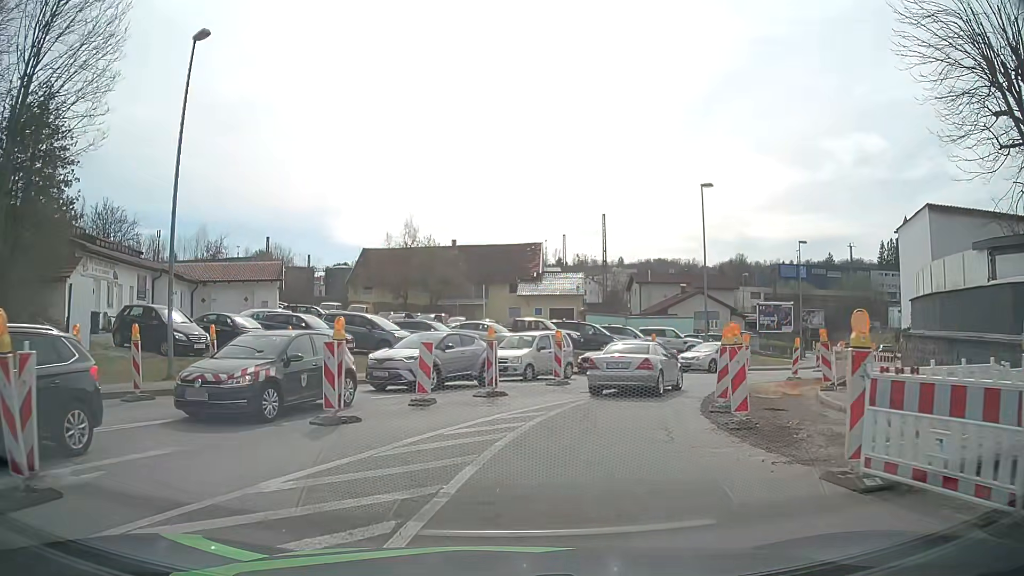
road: tertiary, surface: asphalt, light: Day
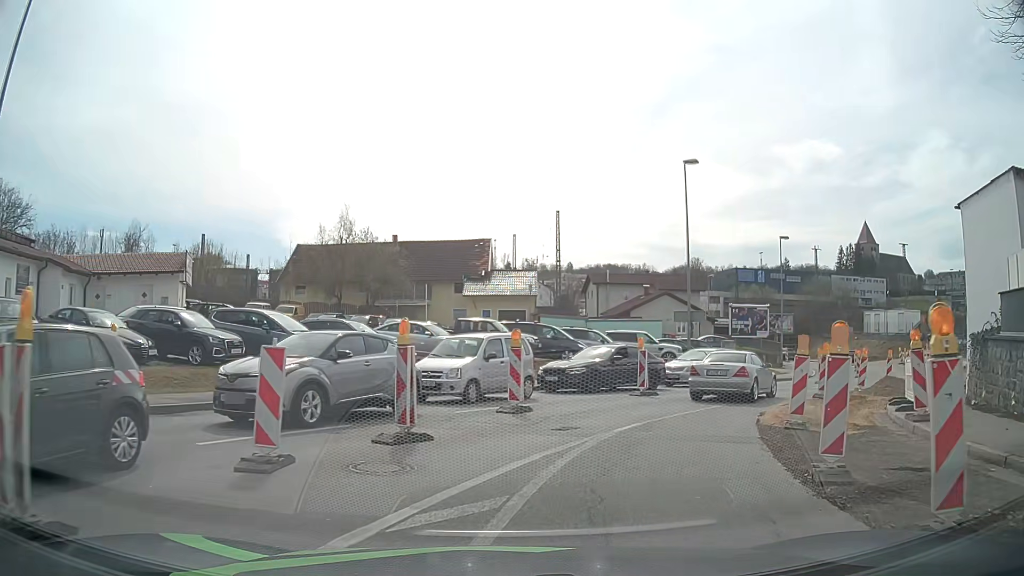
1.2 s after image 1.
(+0.1, +6.6) m; +4°
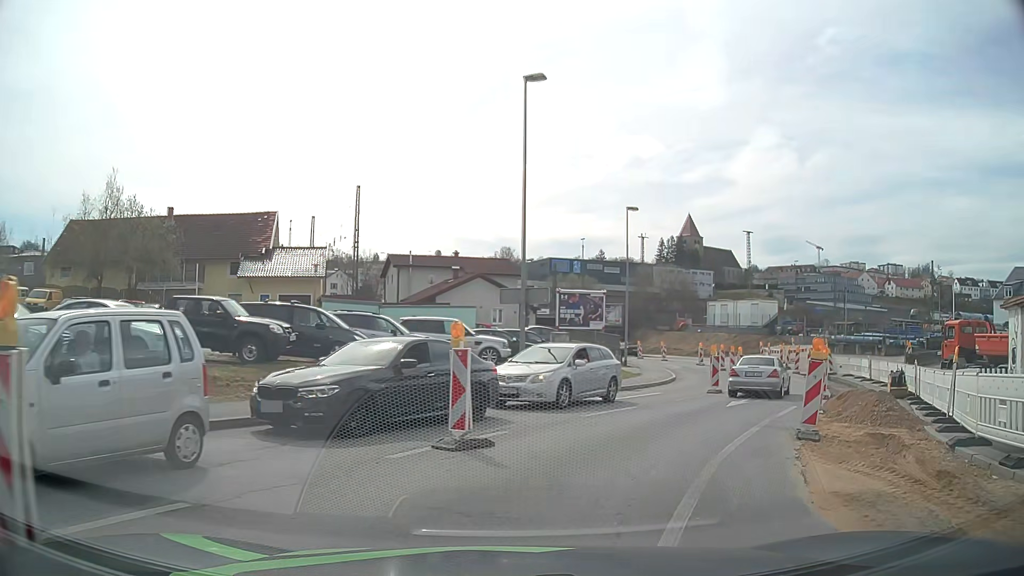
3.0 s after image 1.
(+1.3, +10.2) m; +16°
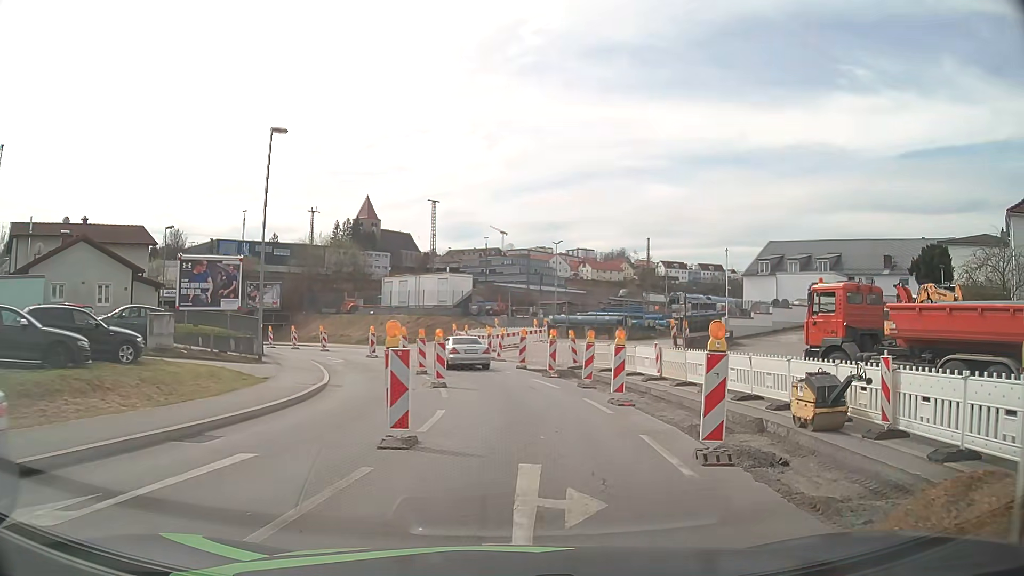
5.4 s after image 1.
(+3.6, +14.0) m; +28°
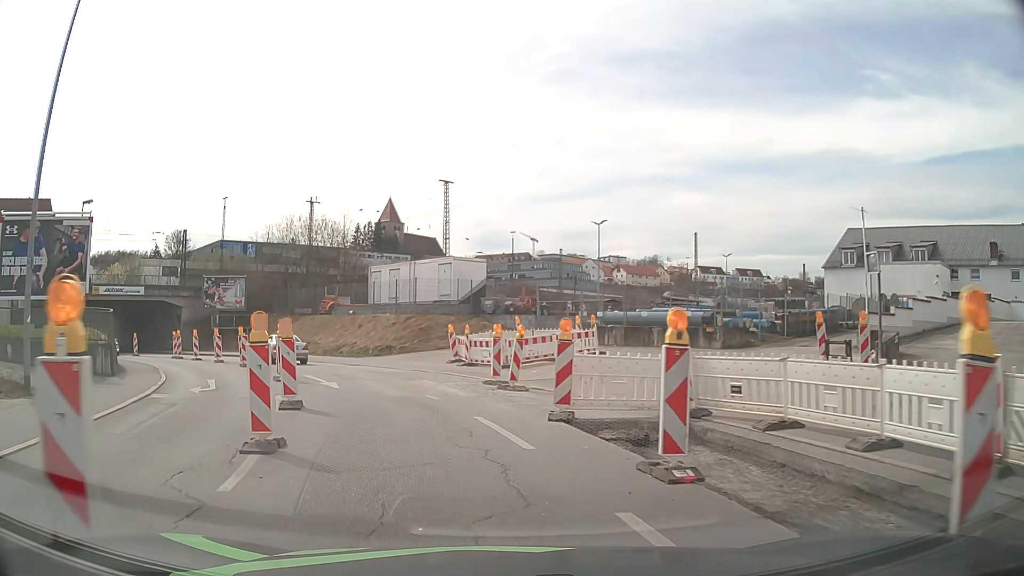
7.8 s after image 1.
(+0.3, +16.7) m; -3°
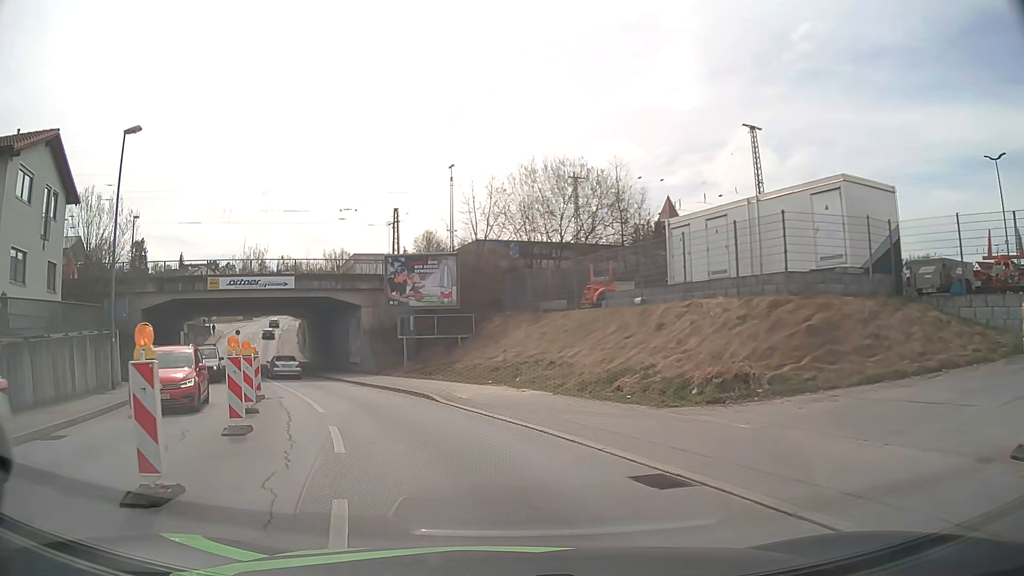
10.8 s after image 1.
(-4.6, +22.4) m; -24°
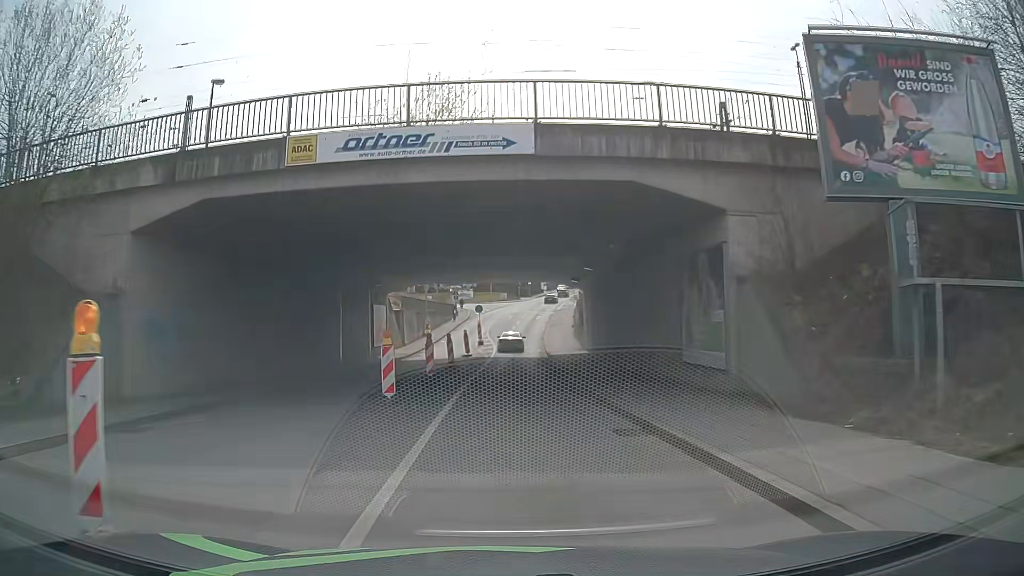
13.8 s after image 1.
(-6.6, +24.6) m; -24°
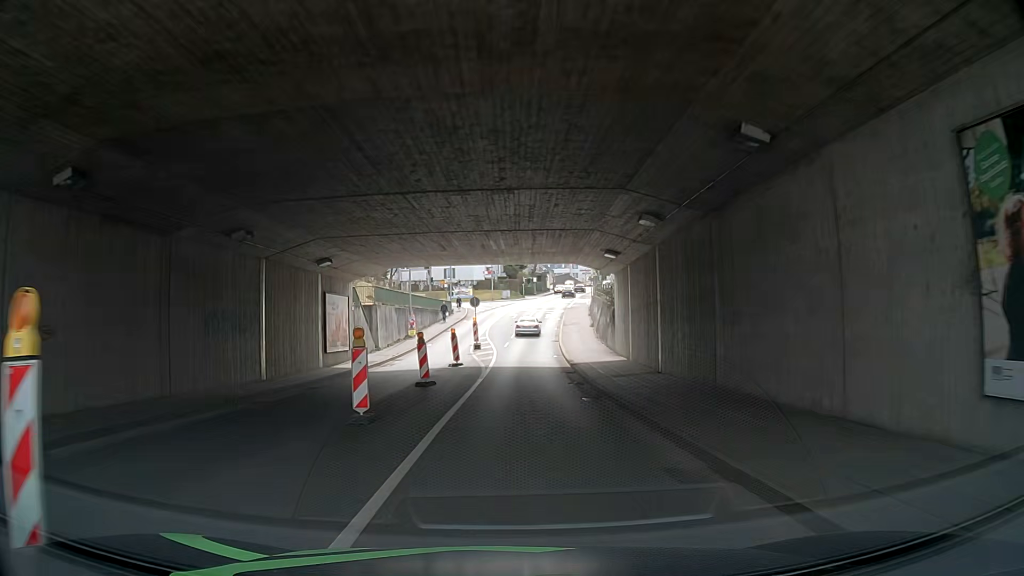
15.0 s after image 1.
(-0.1, +12.0) m; 0°
